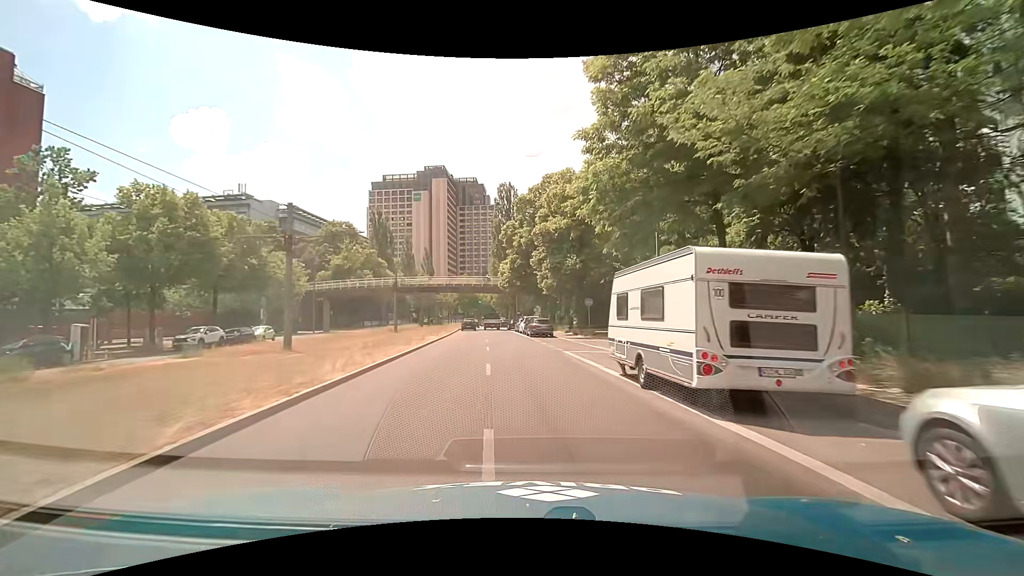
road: secondary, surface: asphalt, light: Day
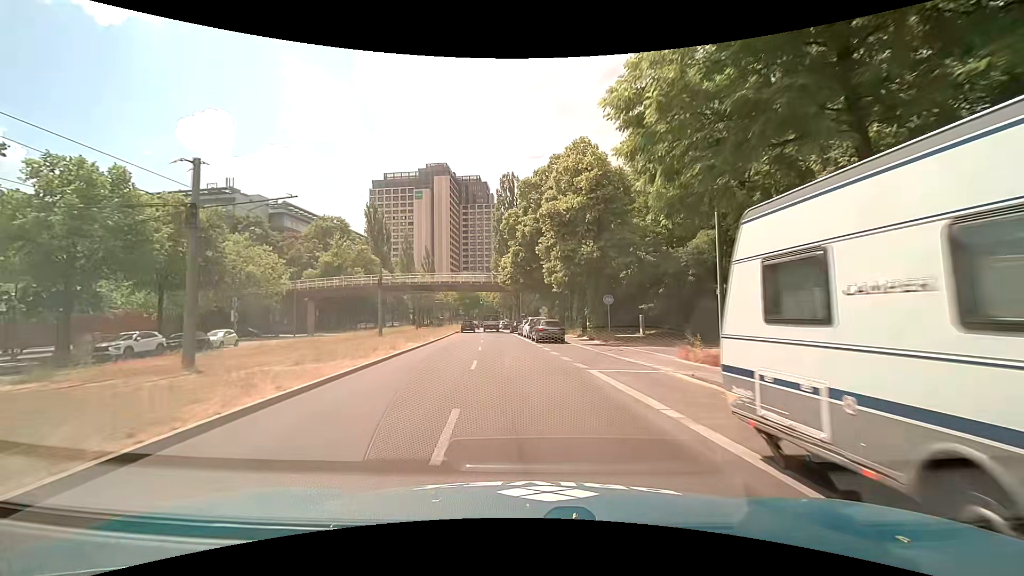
(0.0, +7.3) m; -1°
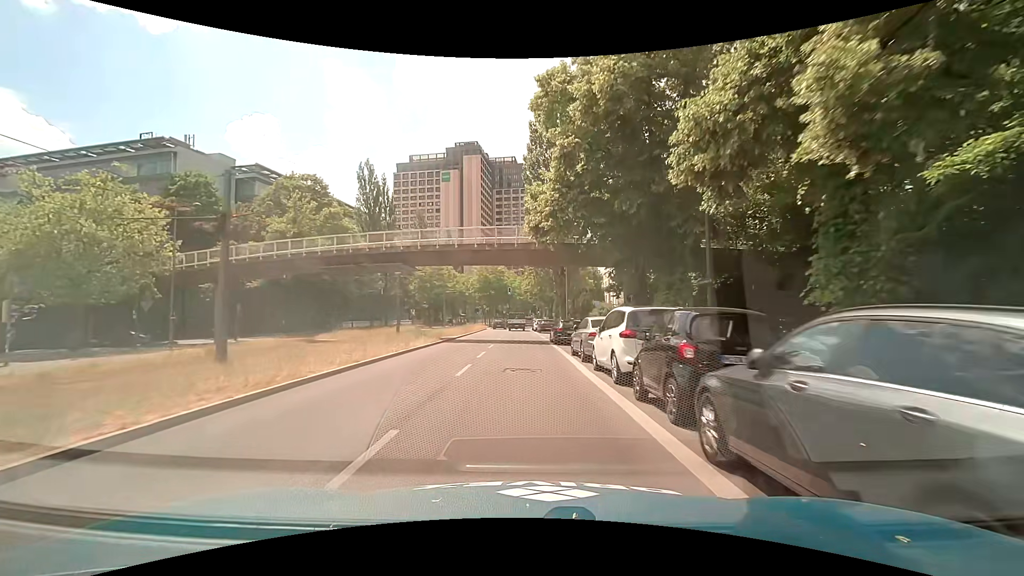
(-1.0, +28.7) m; -4°
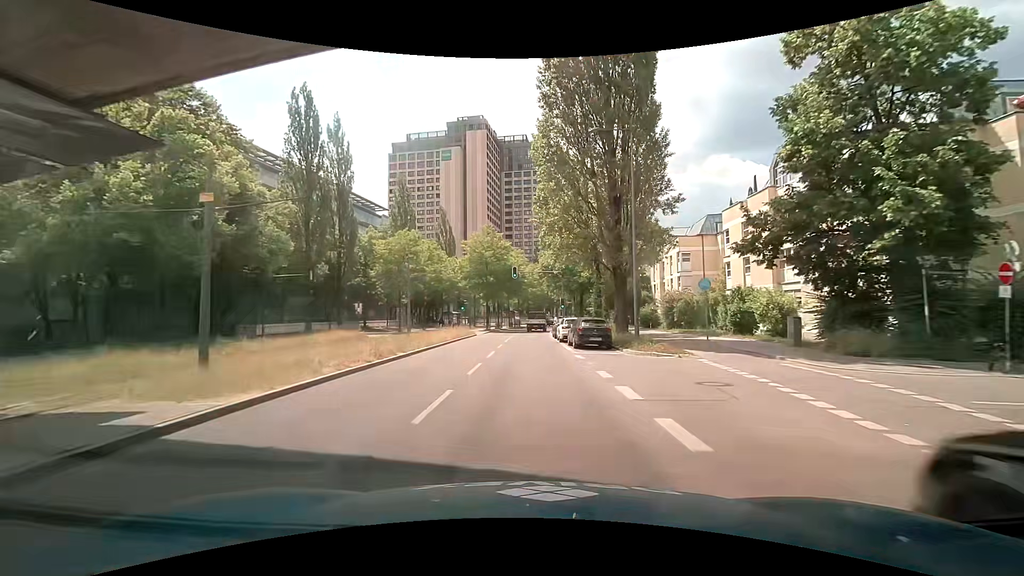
(-0.4, +28.4) m; -1°
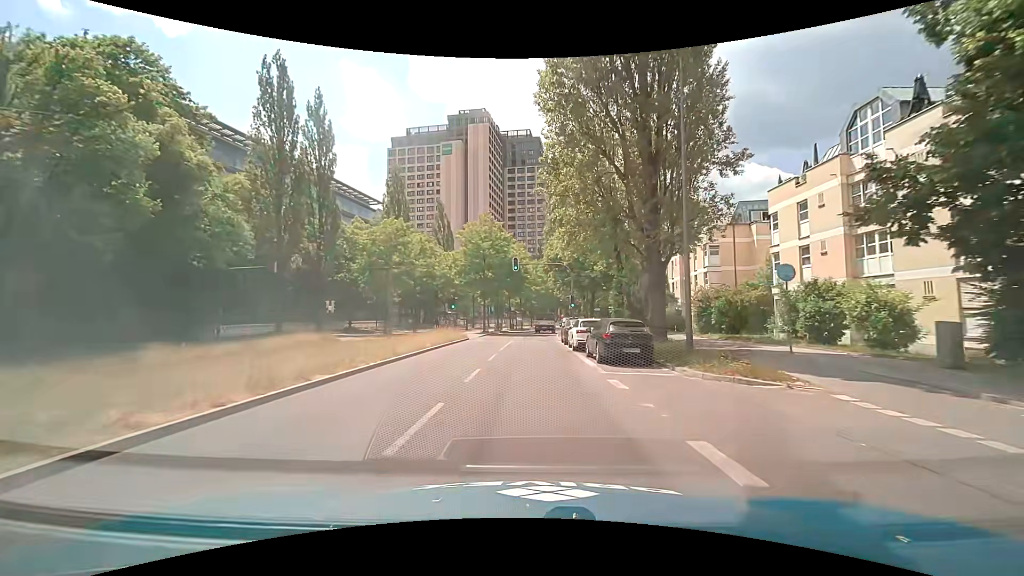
(-0.1, +7.2) m; -1°
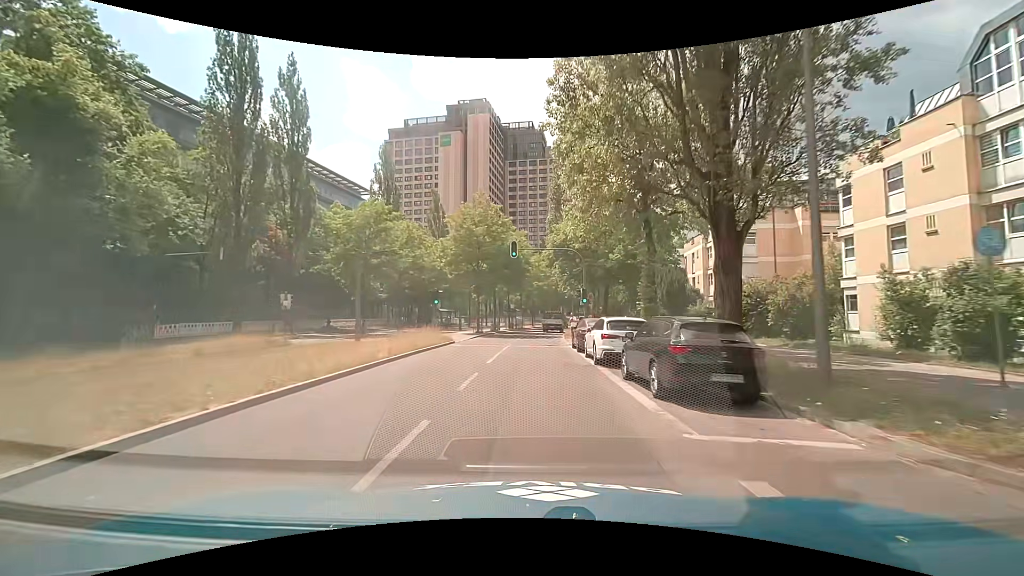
(0.0, +7.2) m; 0°
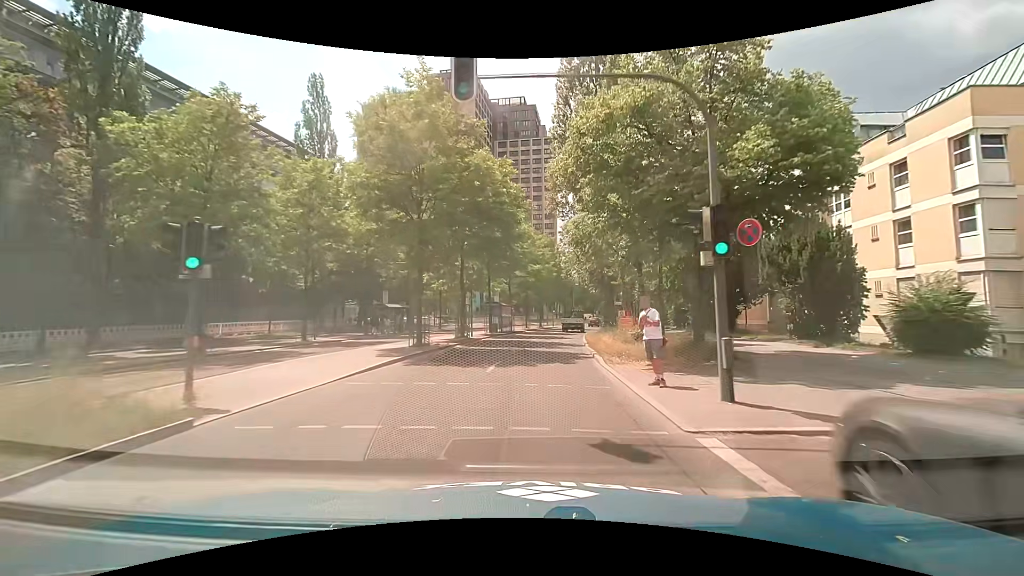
(0.0, +21.4) m; +1°
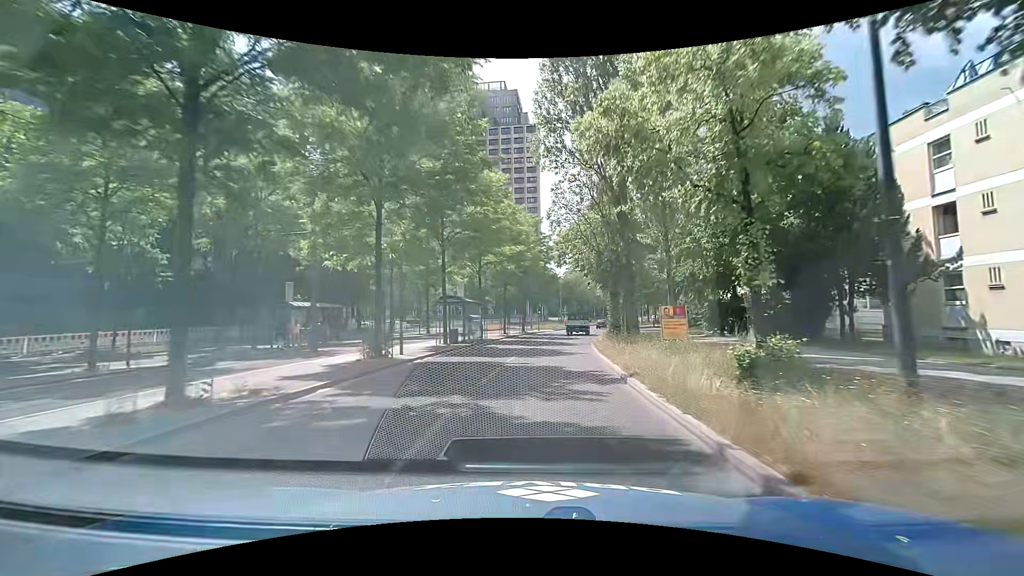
(+0.2, +14.1) m; +2°
(0, +10) (+1, +20) (+2, +30) (+3, +40) (+5, +50) (+6, +60) (+9, +69) (+11, +79) (+14, +89) (+17, +98) m
